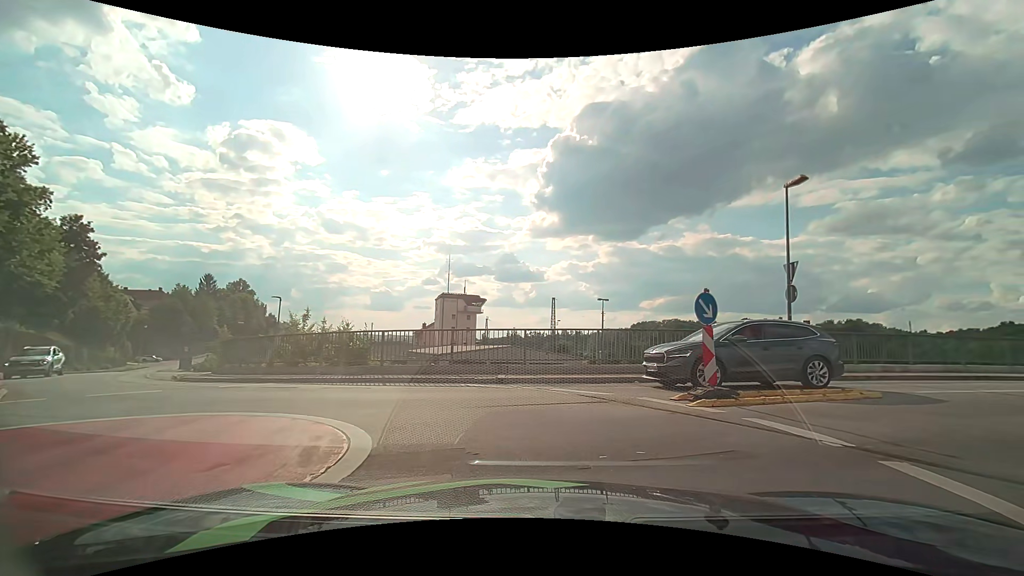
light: Day
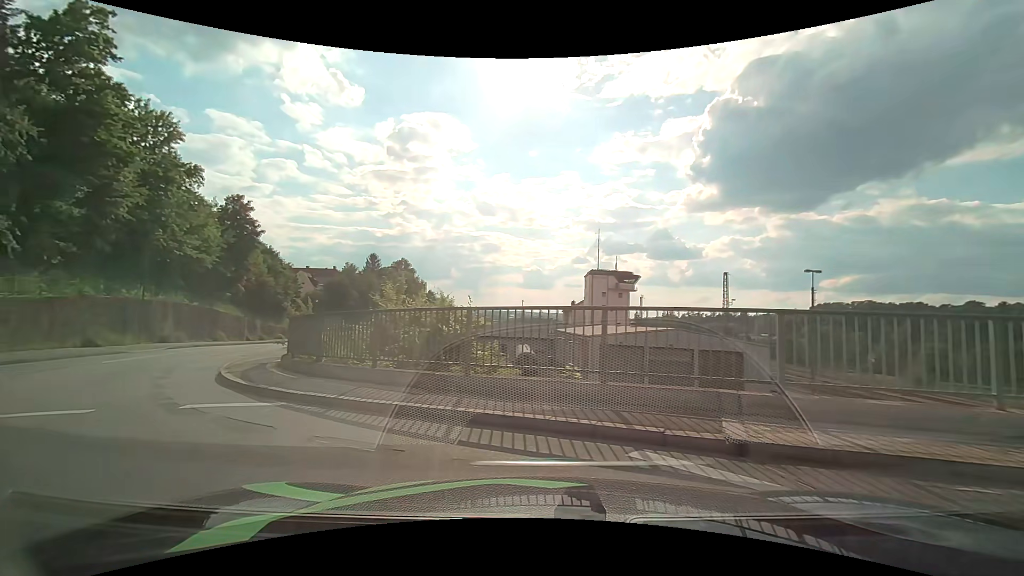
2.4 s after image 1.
(-0.7, +7.9) m; -16°
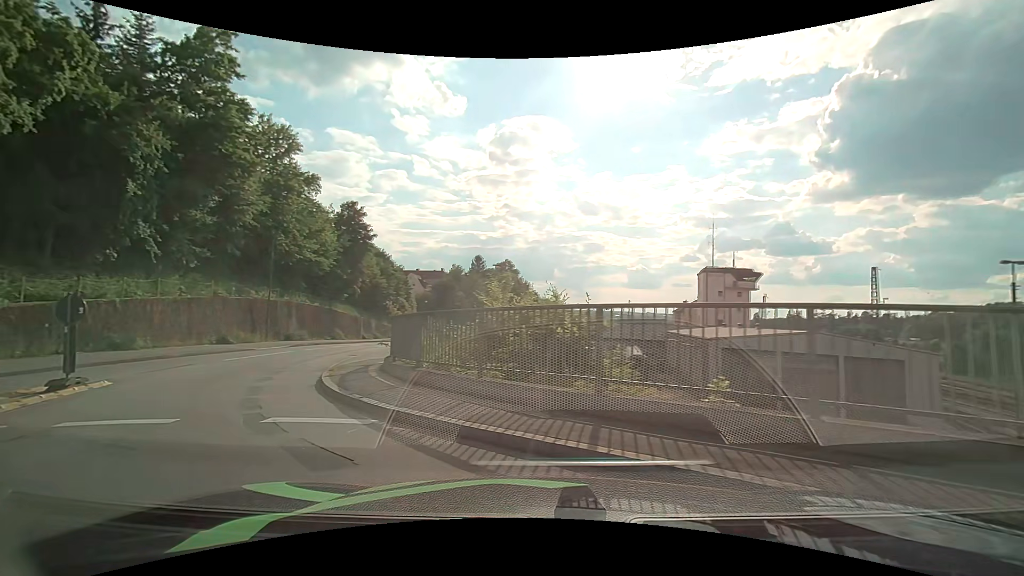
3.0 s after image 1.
(-0.2, +1.9) m; -11°
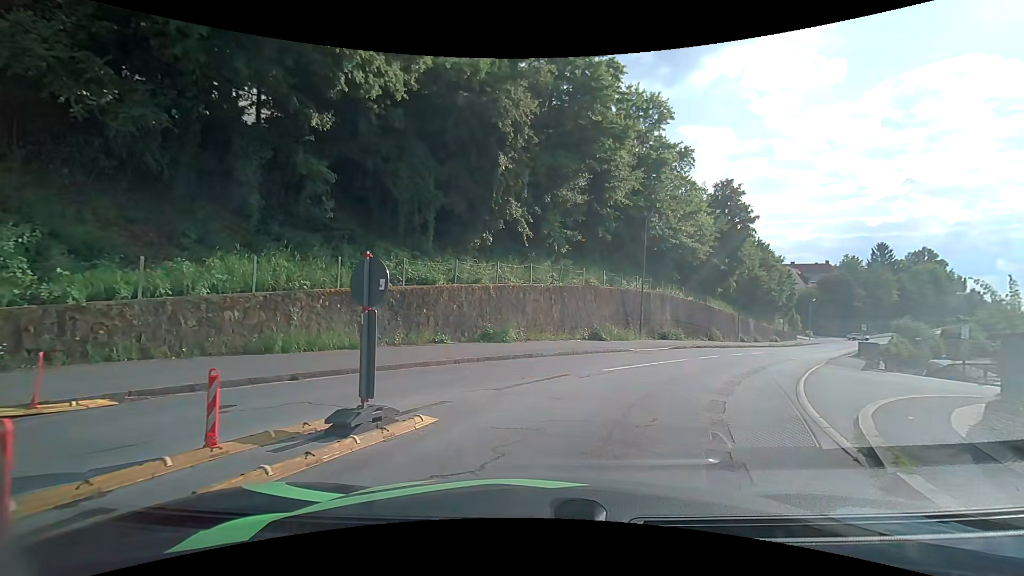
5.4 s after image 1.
(-3.7, +7.4) m; -41°
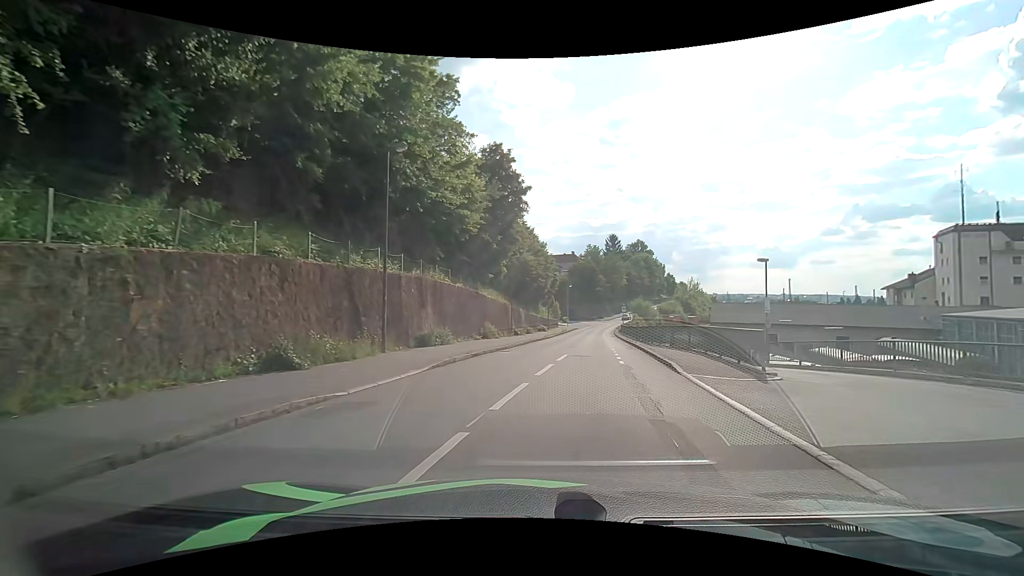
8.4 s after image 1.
(+2.6, +13.1) m; +26°
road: residential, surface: asphalt
(+1, +10) (+2, +20) (+2, +30) (+4, +40) (+5, +50) (+6, +60) (+7, +70) (+9, +79) (+11, +89) (+13, +99) m
